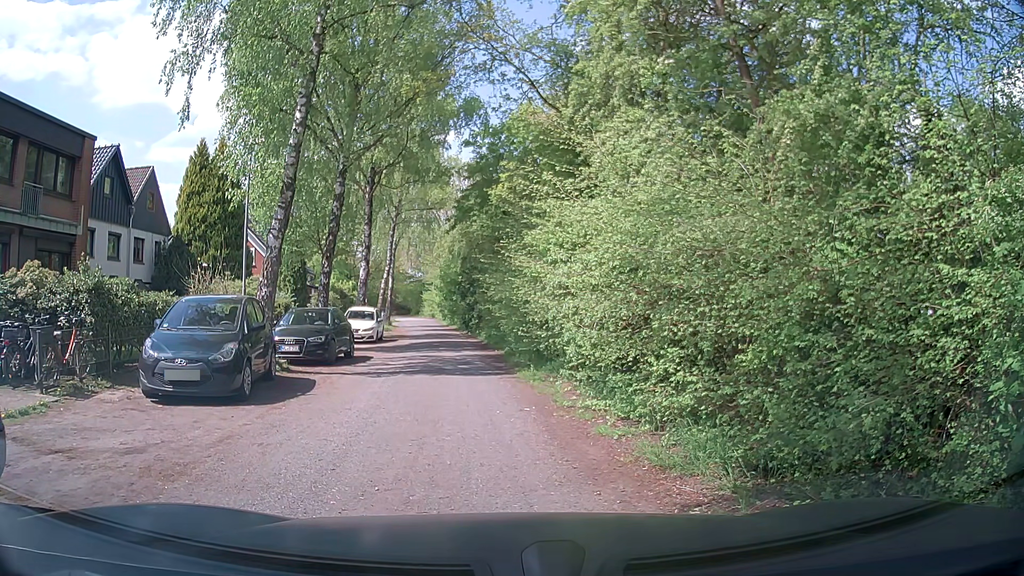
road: residential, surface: asphalt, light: Day
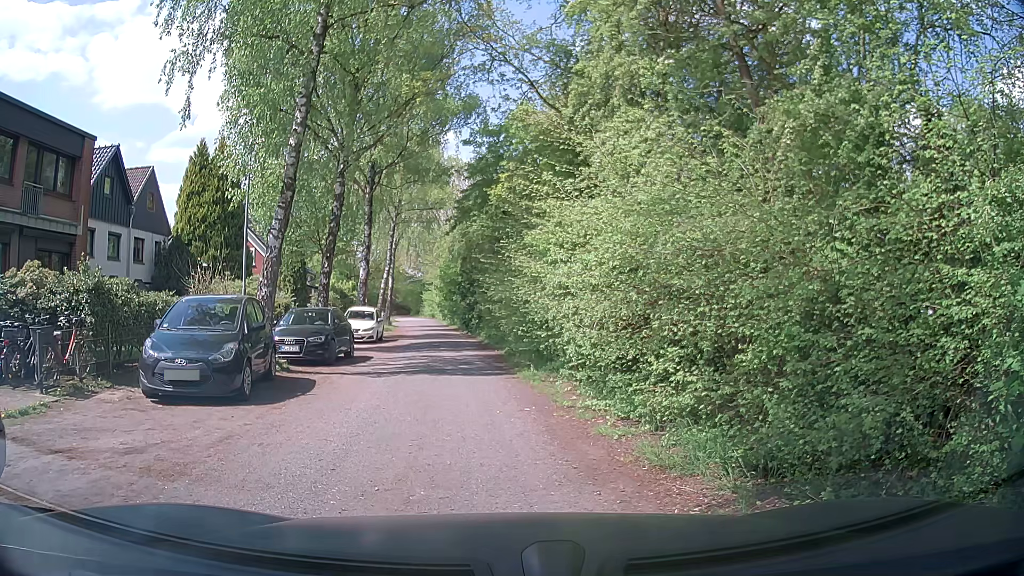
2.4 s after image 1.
(0.0, 0.0) m; 0°
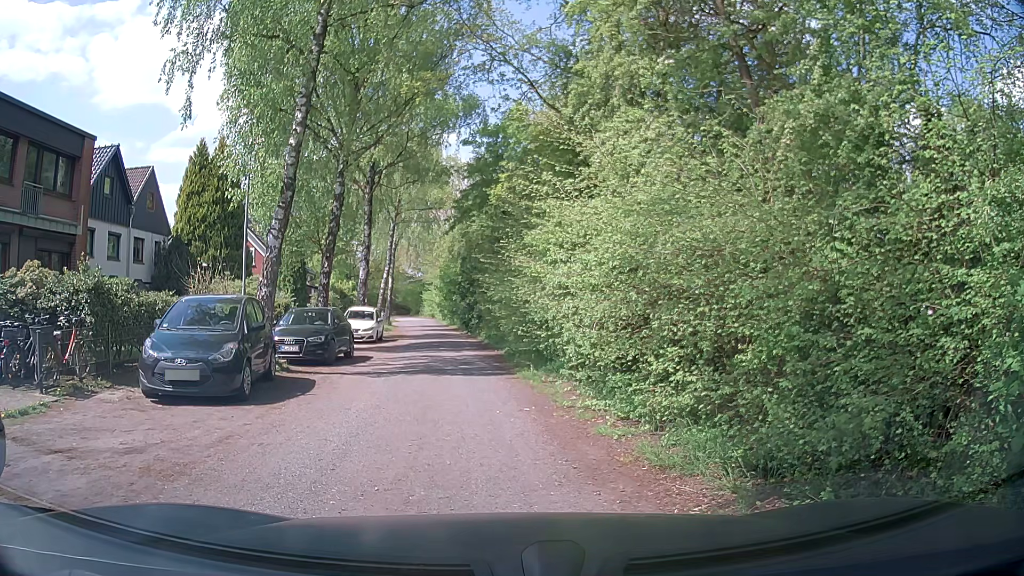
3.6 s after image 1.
(0.0, 0.0) m; 0°
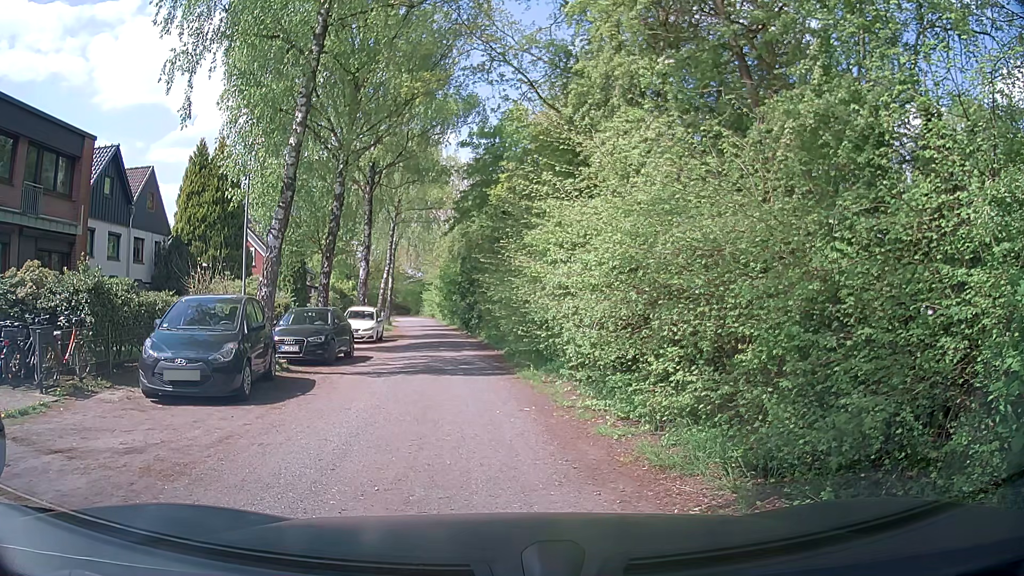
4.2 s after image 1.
(0.0, 0.0) m; 0°
